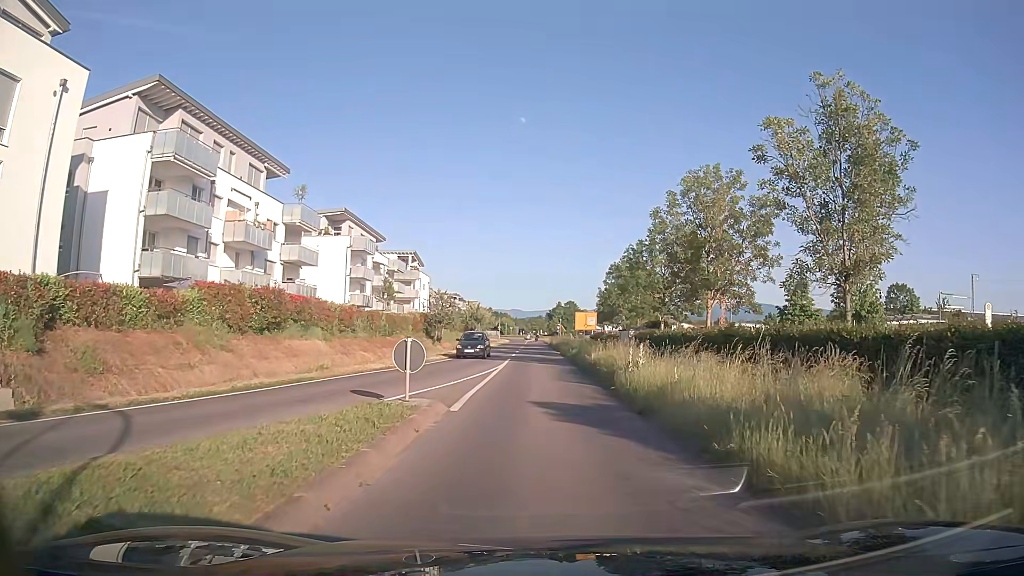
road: secondary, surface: asphalt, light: Day
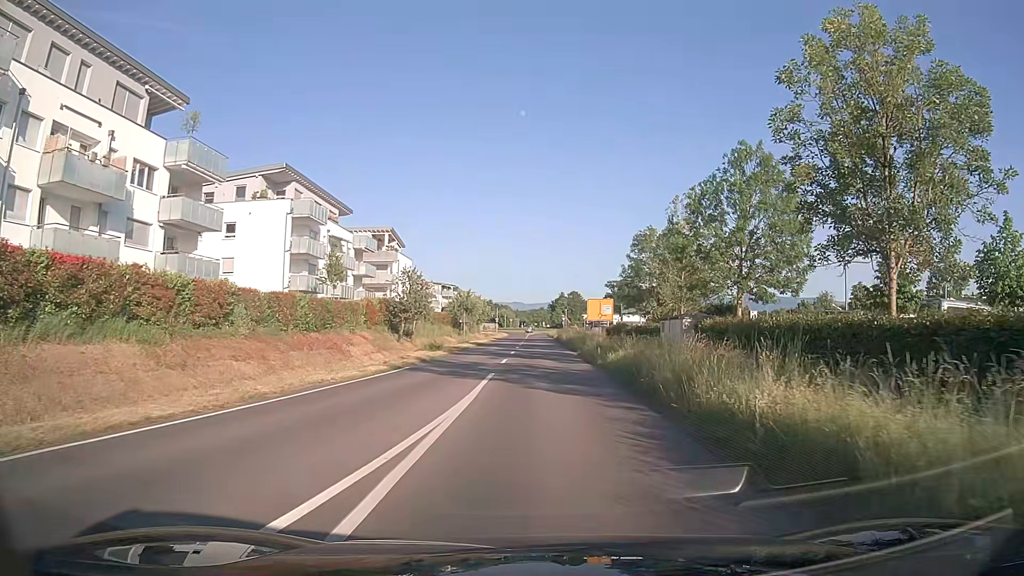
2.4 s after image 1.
(0.0, +18.2) m; -1°
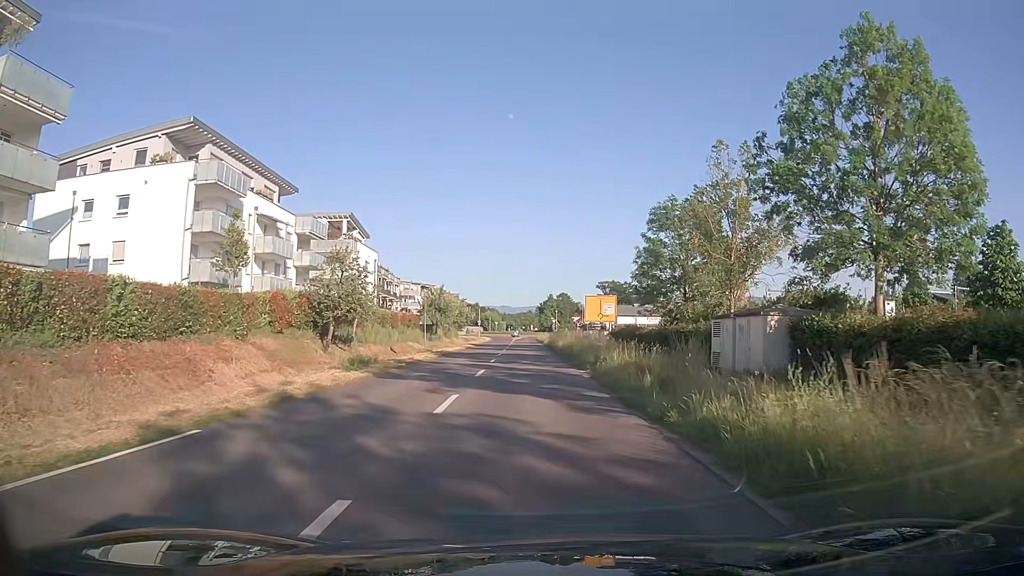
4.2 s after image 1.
(+0.4, +14.4) m; +1°
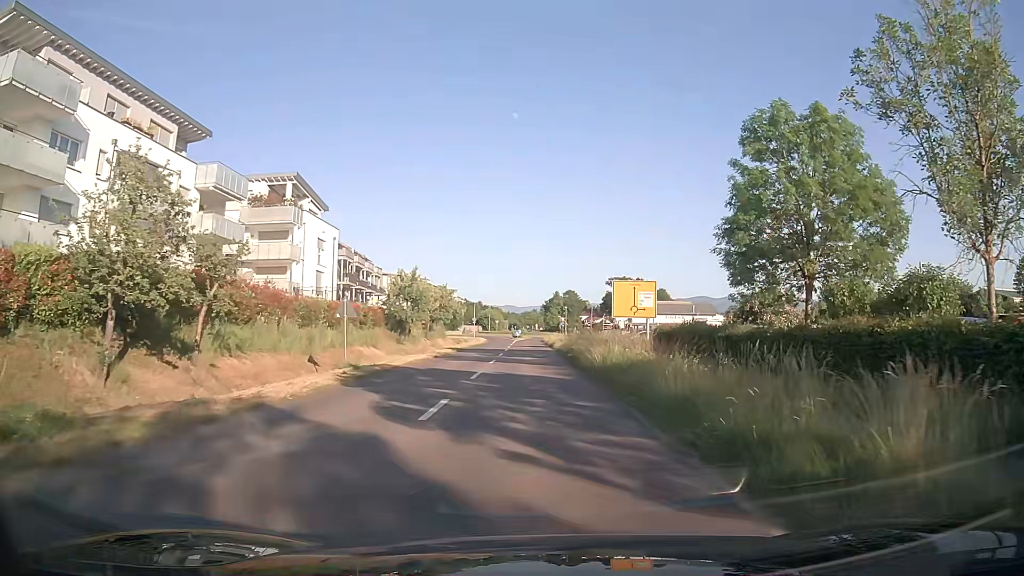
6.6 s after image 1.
(+0.1, +19.2) m; 0°
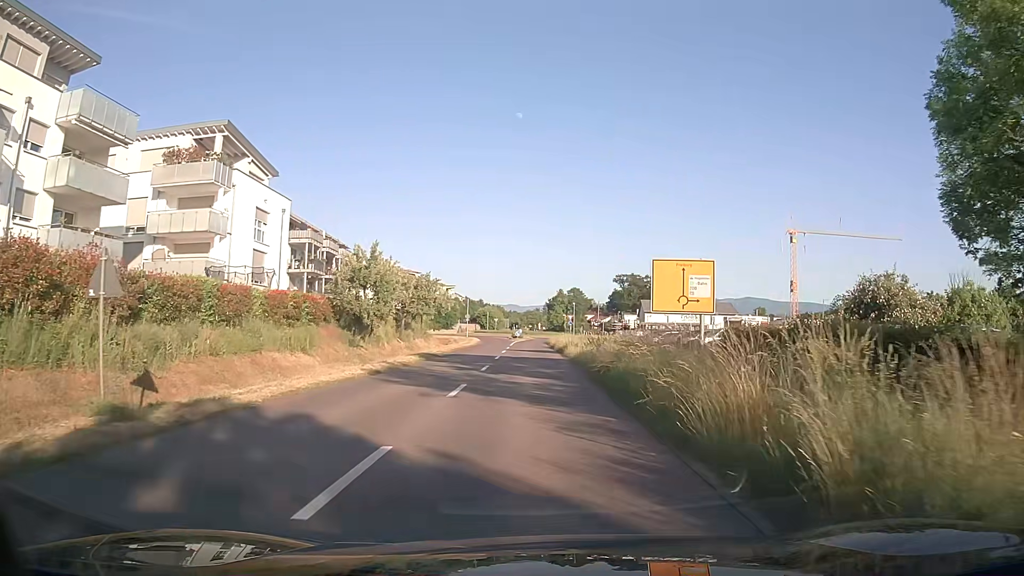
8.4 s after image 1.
(0.0, +14.4) m; 0°
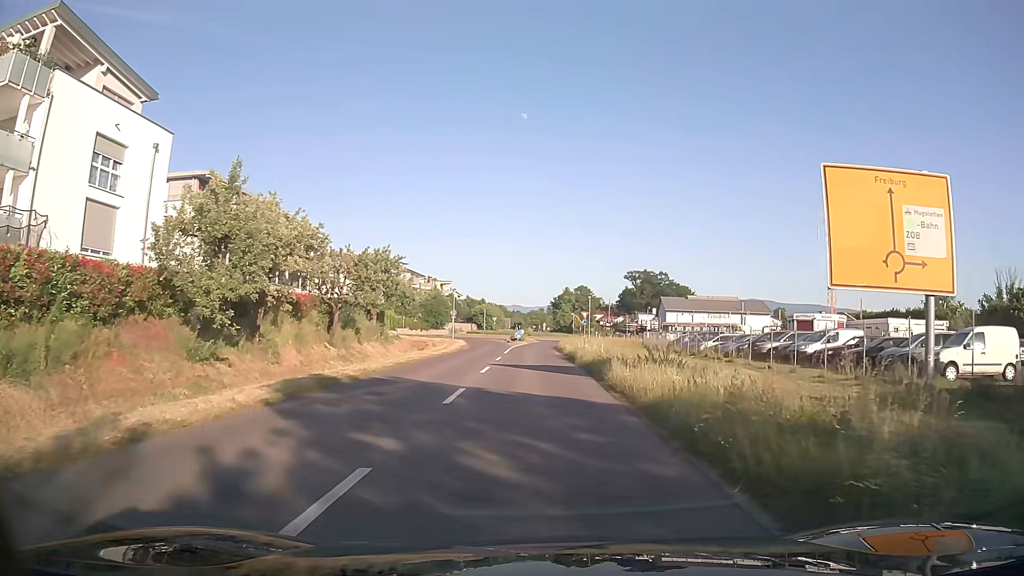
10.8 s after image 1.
(+0.1, +19.3) m; 0°
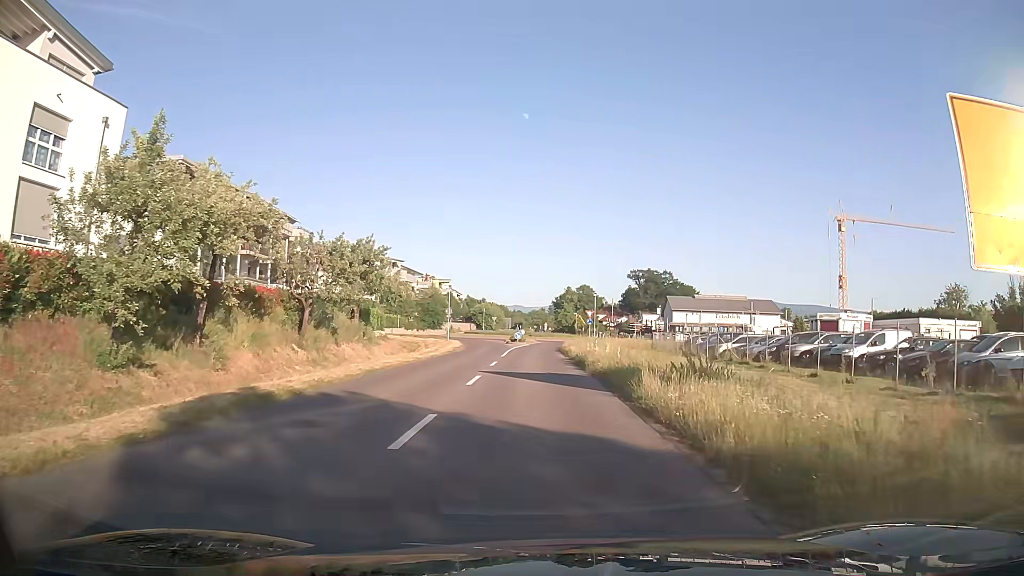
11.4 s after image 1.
(0.0, +4.8) m; 0°
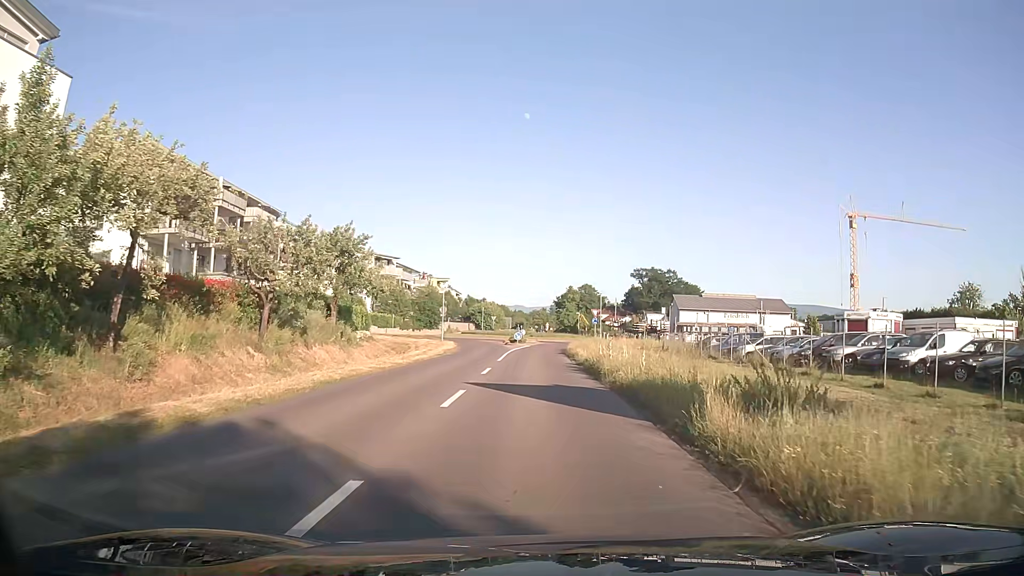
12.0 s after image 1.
(0.0, +4.8) m; 0°
(0, +10) (0, +20) (0, +30) (0, +40) (+1, +50) (+2, +60) (+5, +69) (+11, +77) (+20, +80) (+30, +80) m
